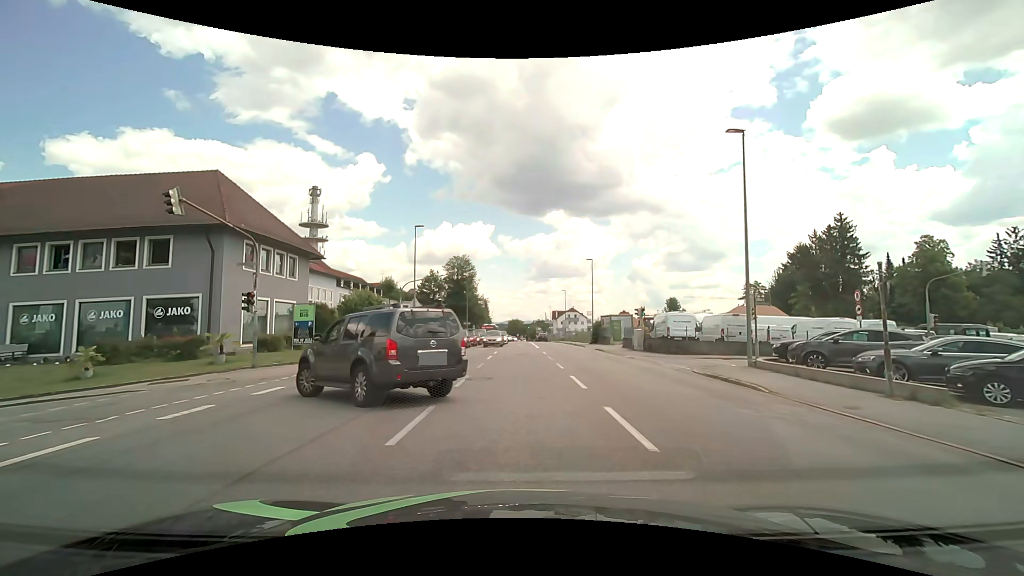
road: tertiary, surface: asphalt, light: Day
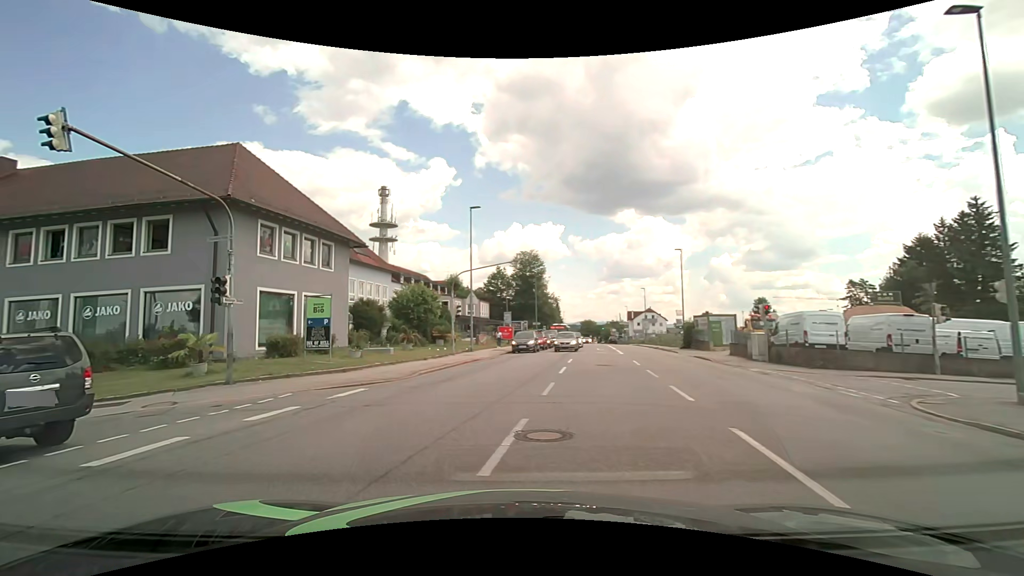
(-0.2, +7.3) m; -8°
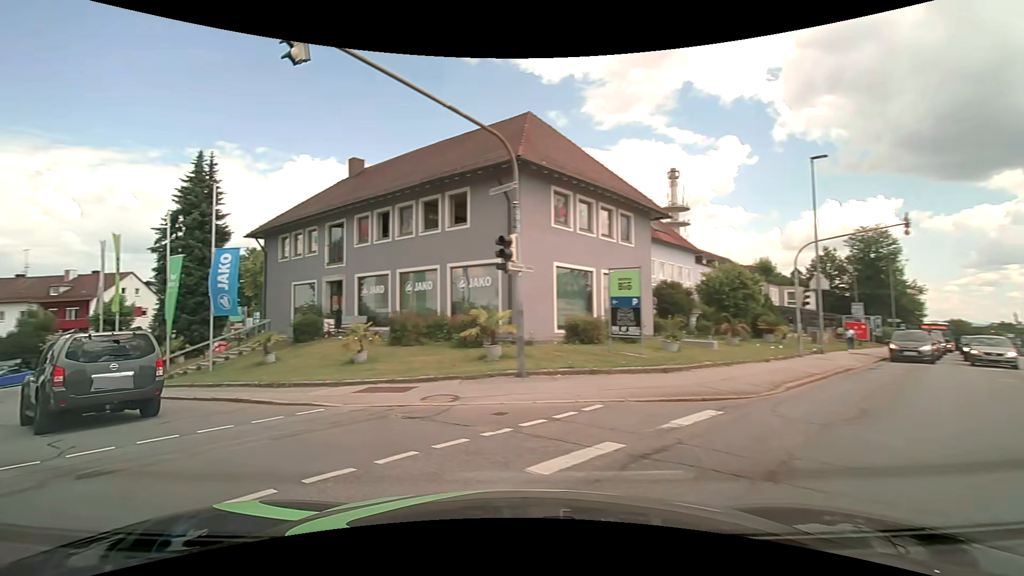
(-1.5, +5.5) m; -32°
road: residential
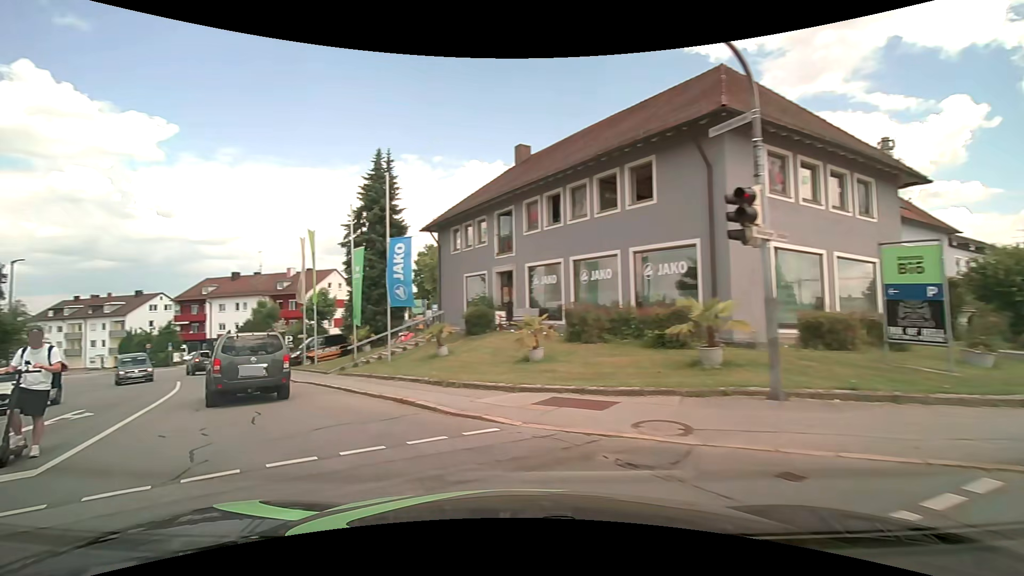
(-0.5, +3.1) m; -19°
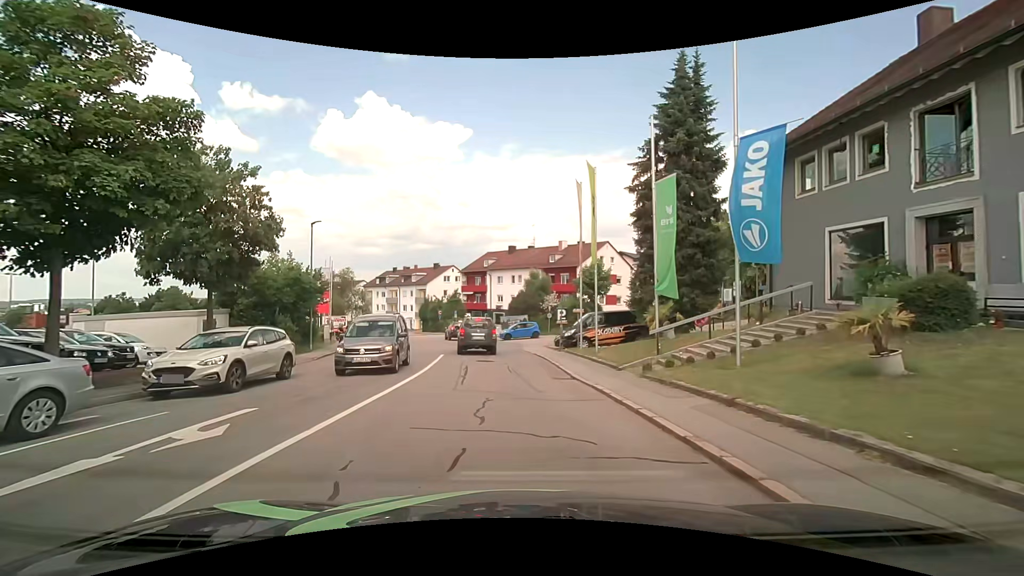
(-3.3, +9.1) m; -29°
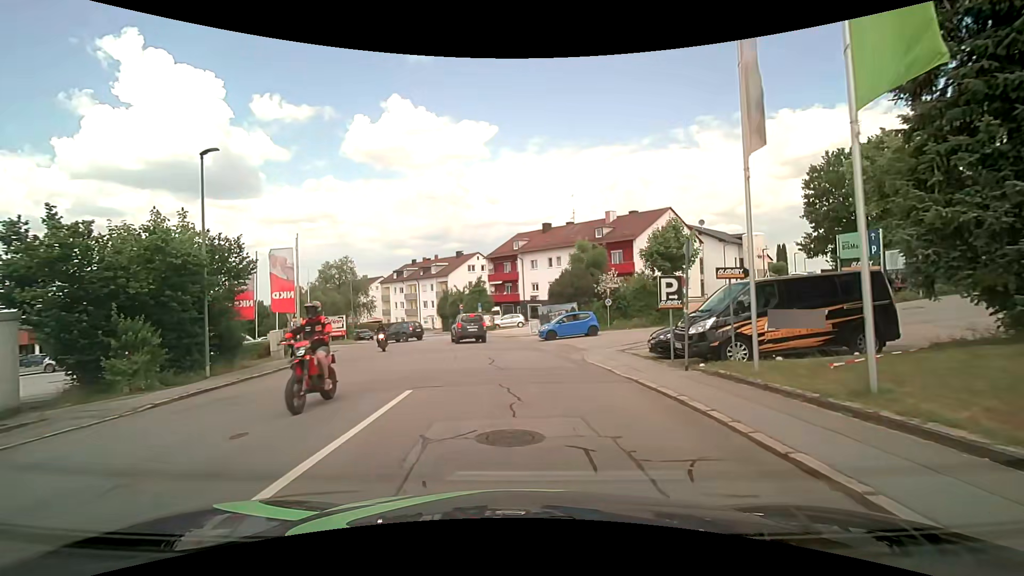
(-0.7, +14.3) m; -3°
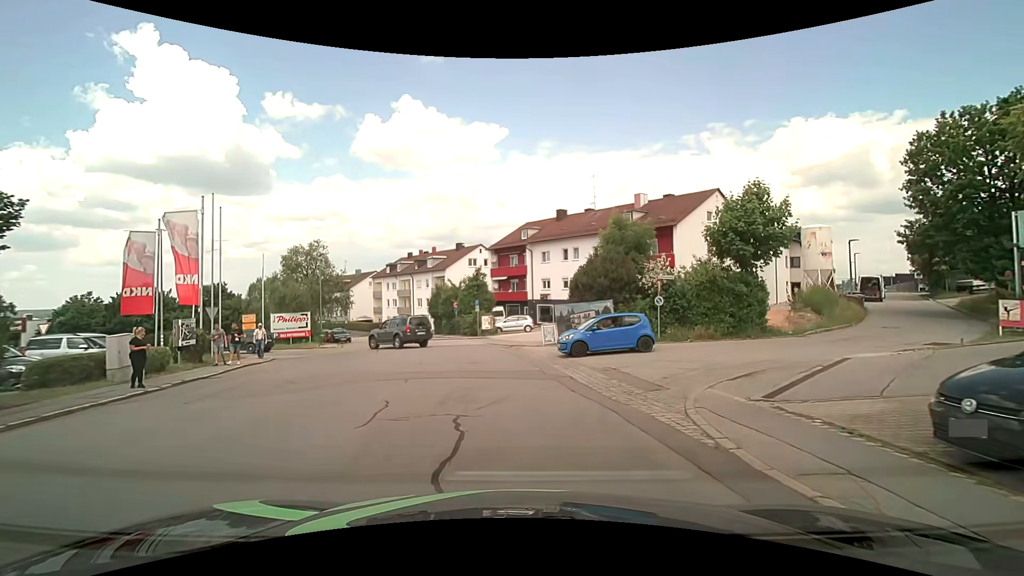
(-0.3, +10.3) m; -1°
